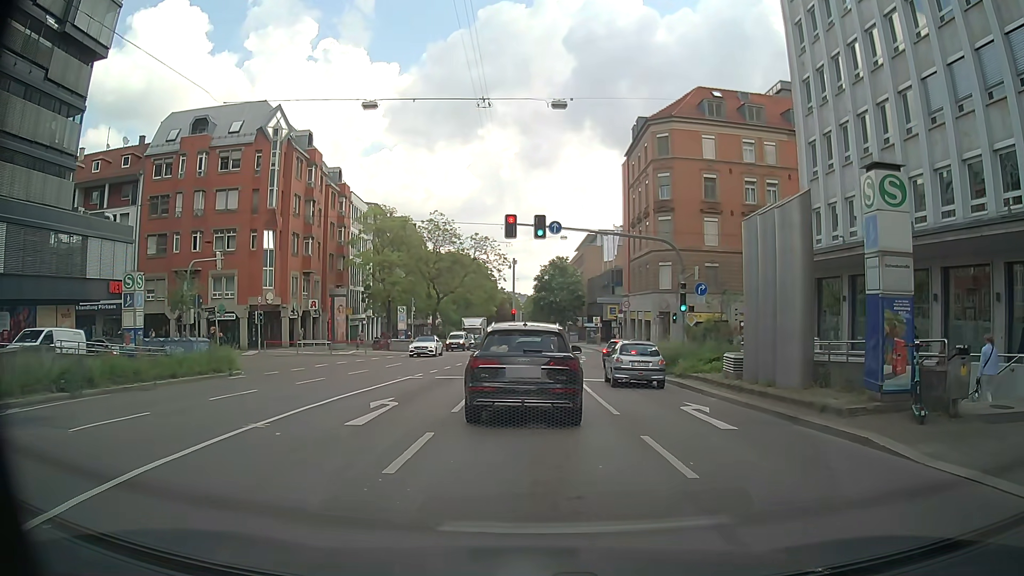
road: secondary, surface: asphalt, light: Day
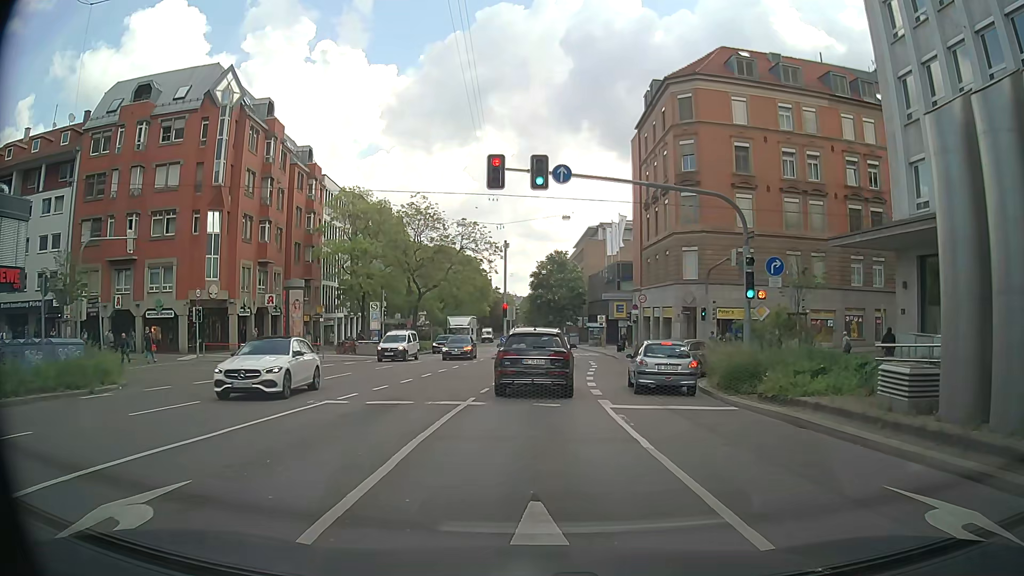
(0.0, +10.0) m; -1°
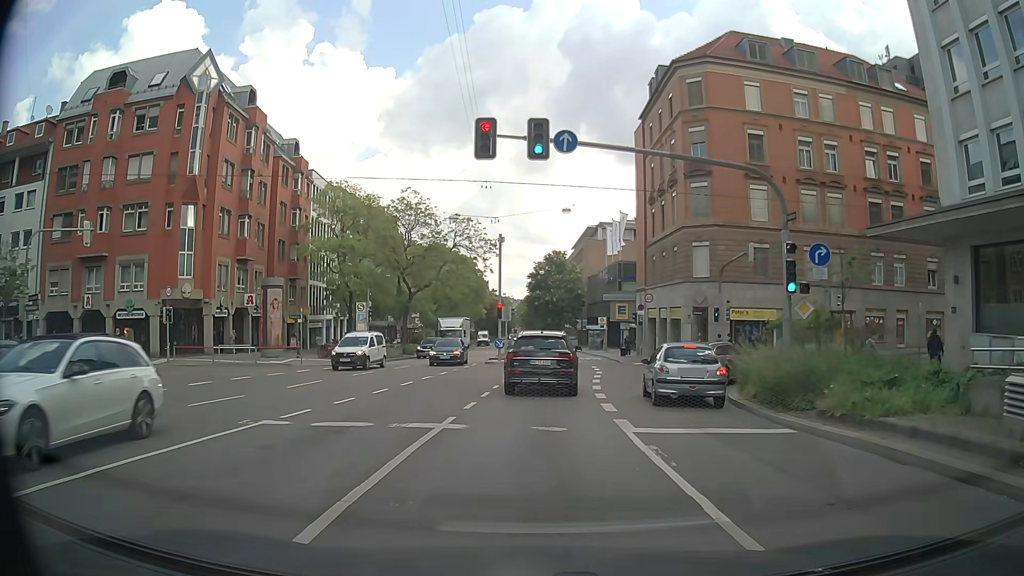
(+0.1, +3.6) m; +1°
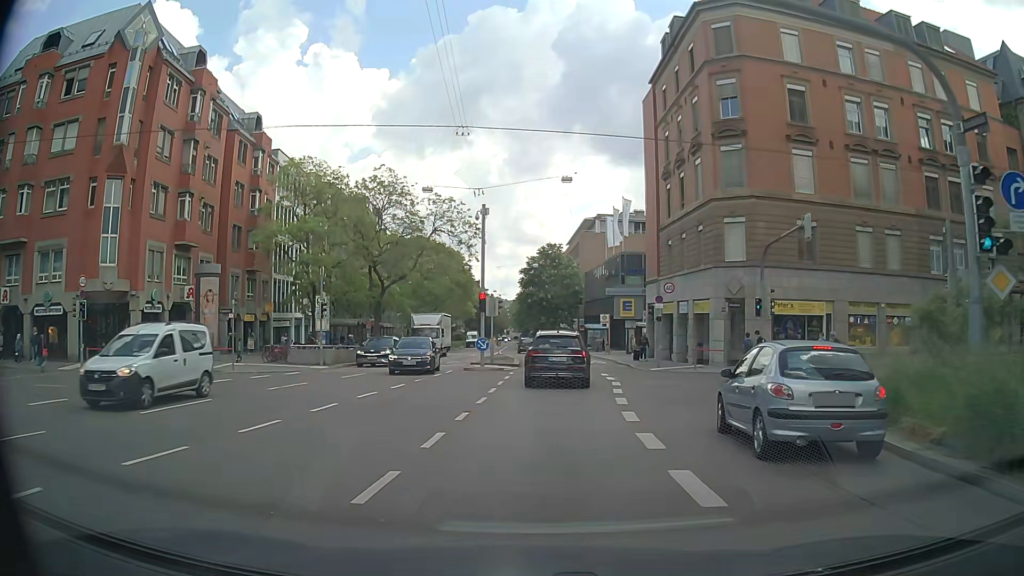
(+0.1, +8.4) m; +2°
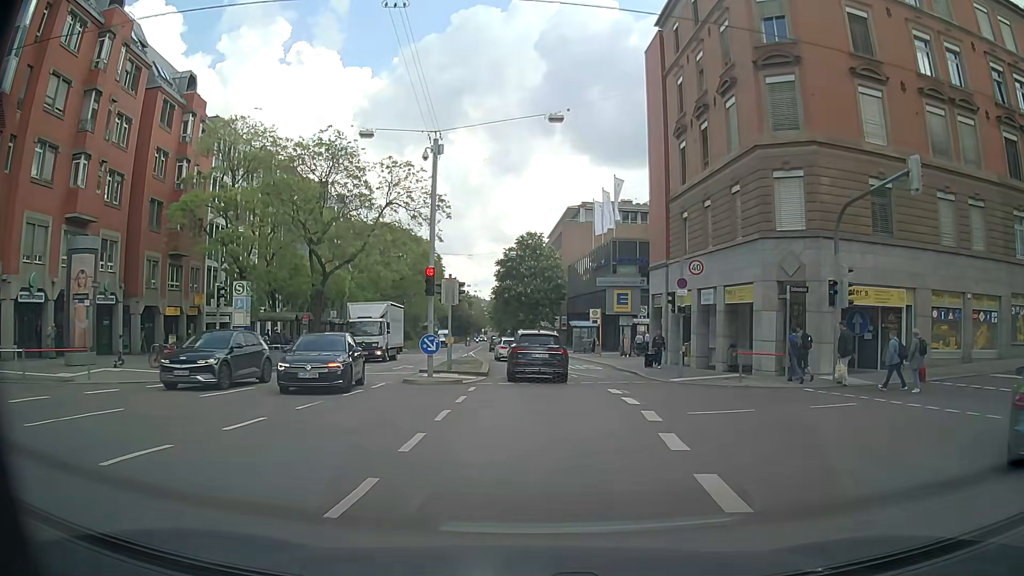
(0.0, +9.7) m; +1°
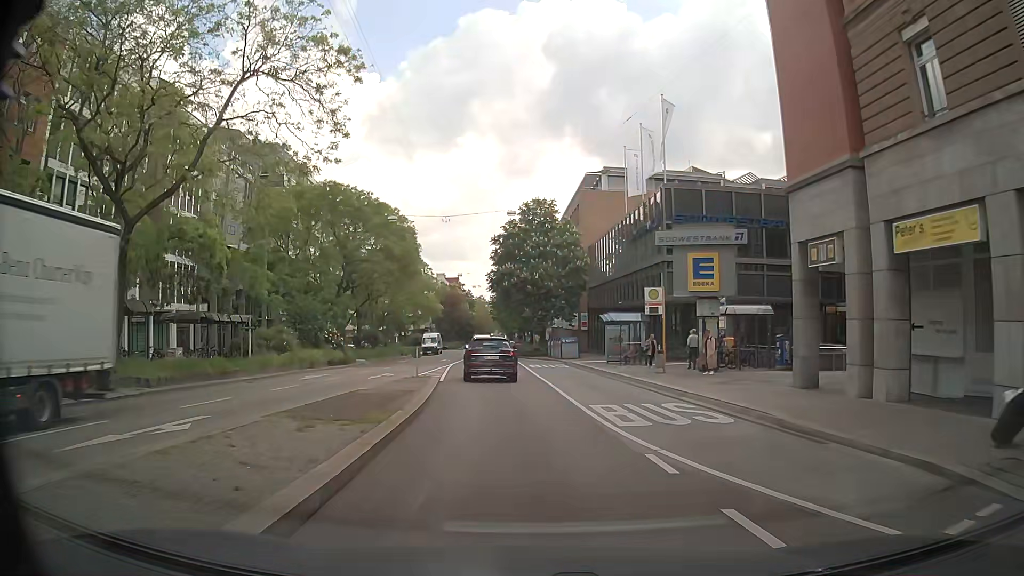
(+0.1, +21.9) m; -2°
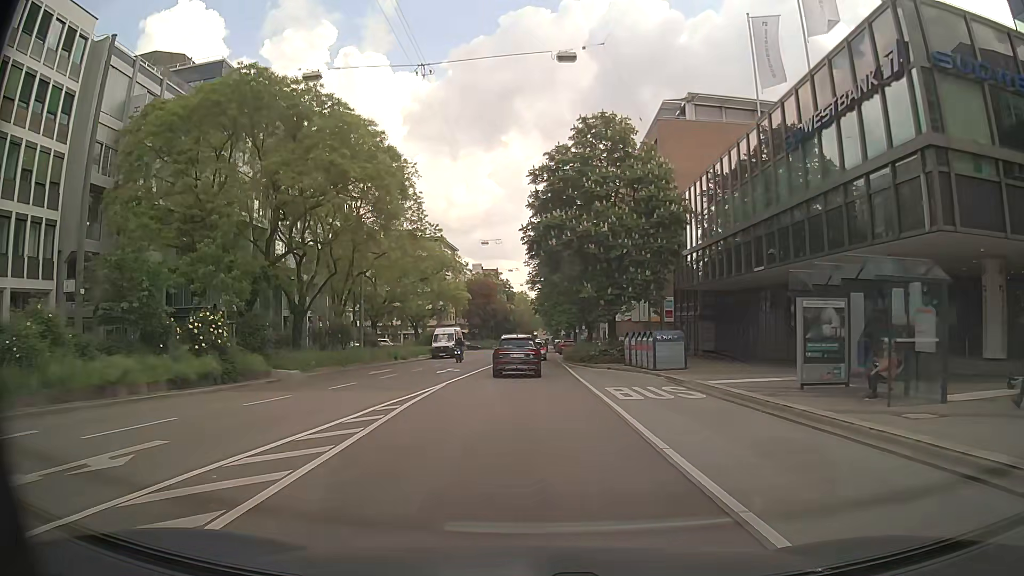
(-0.5, +23.5) m; -2°
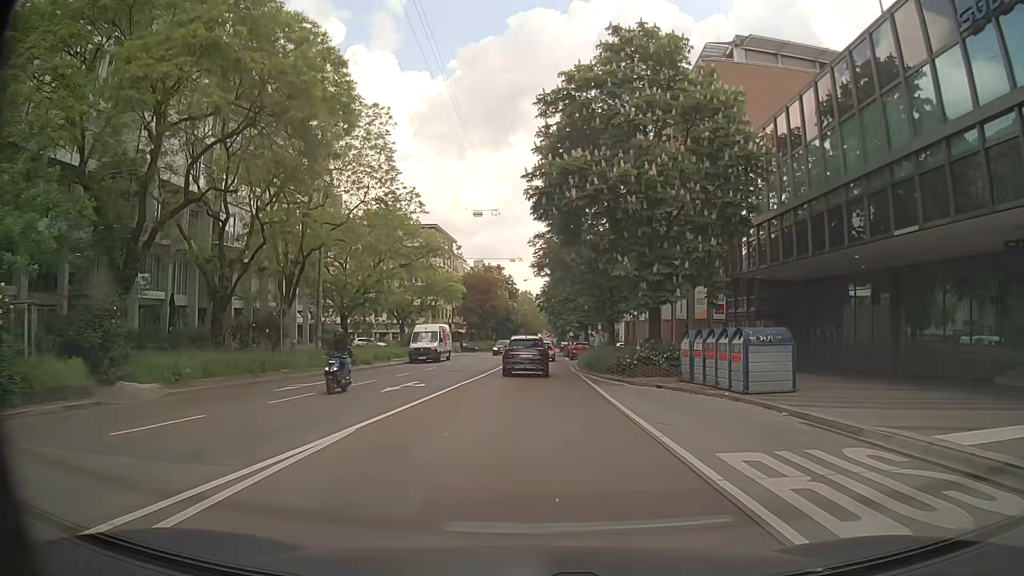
(-0.1, +12.0) m; 0°
(0, +10) (0, +20) (0, +30) (0, +40) (+1, +50) (+1, +60) (+1, +70) (+1, +80) (+2, +90) (+2, +100) m
